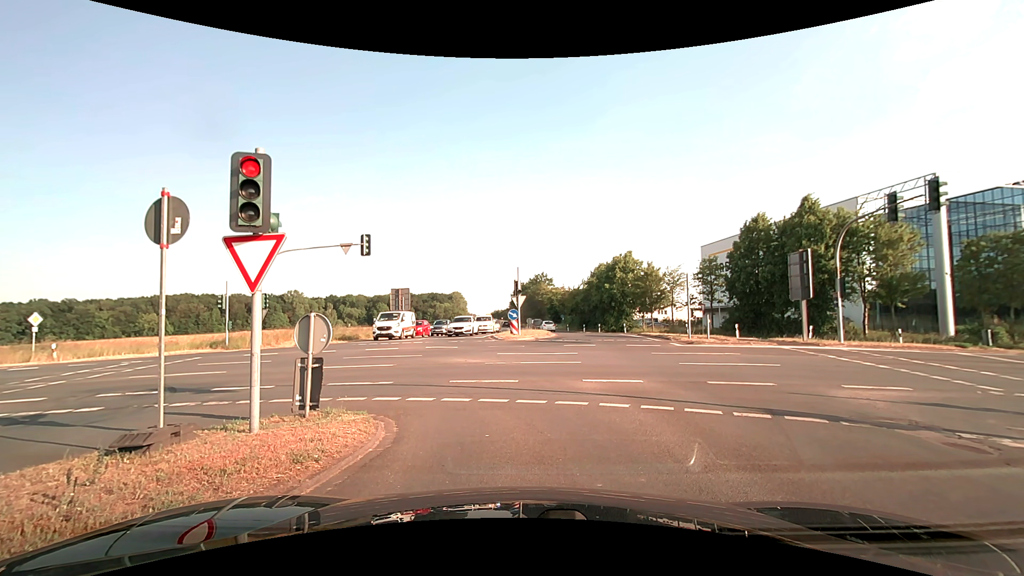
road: secondary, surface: asphalt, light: Day
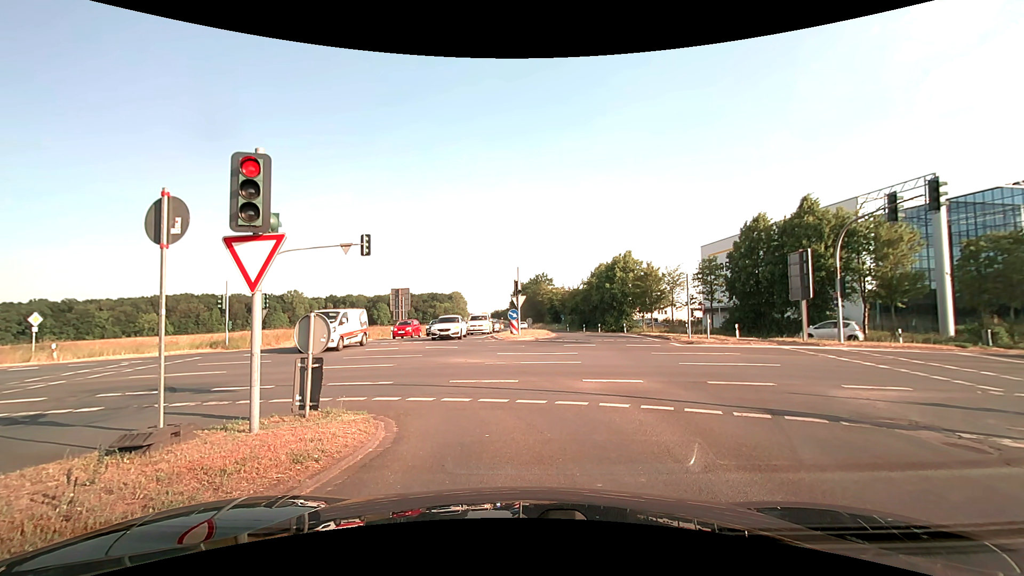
(0.0, 0.0) m; 0°
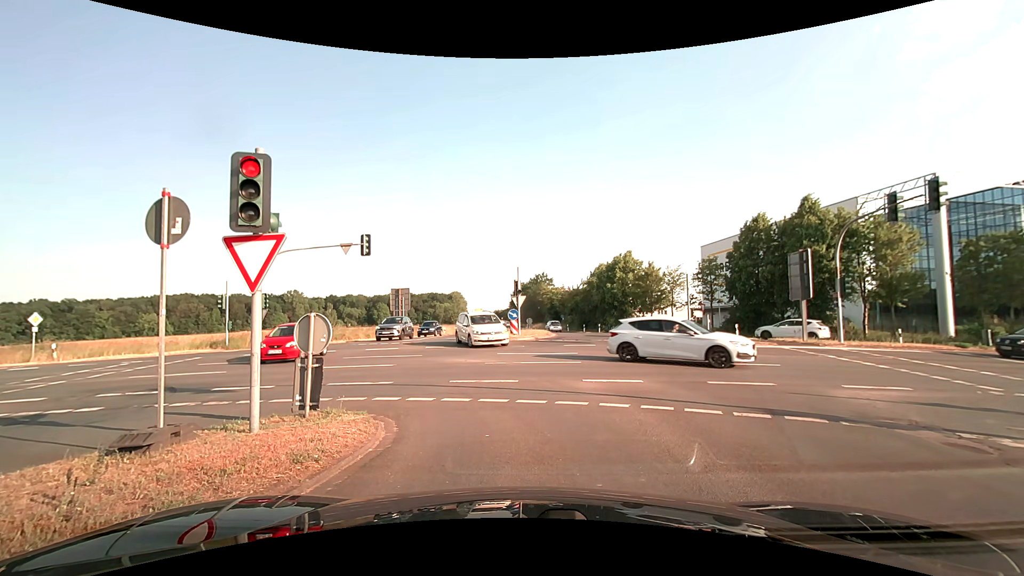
(0.0, 0.0) m; 0°
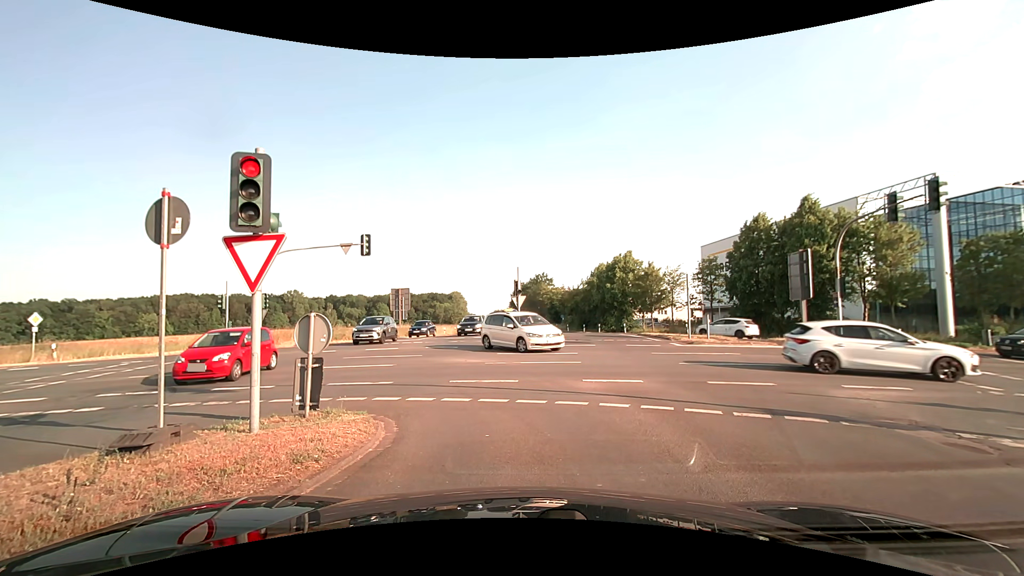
(0.0, 0.0) m; 0°
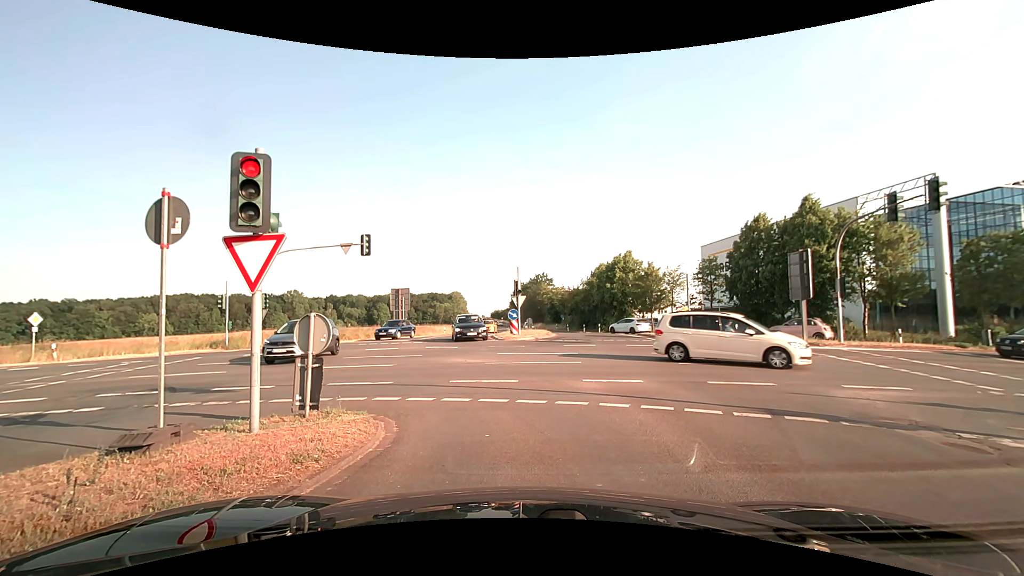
(0.0, 0.0) m; 0°
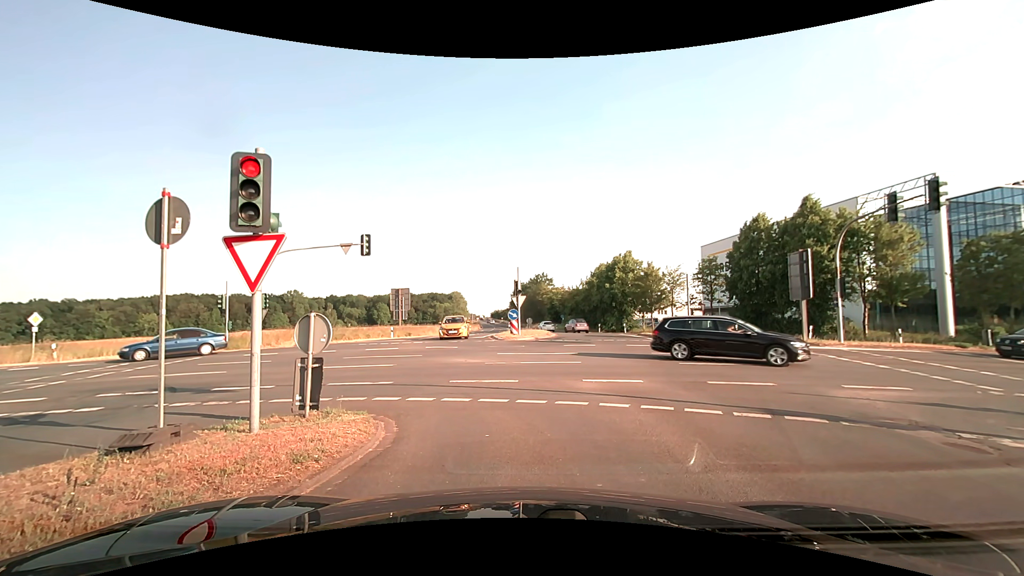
(0.0, 0.0) m; 0°
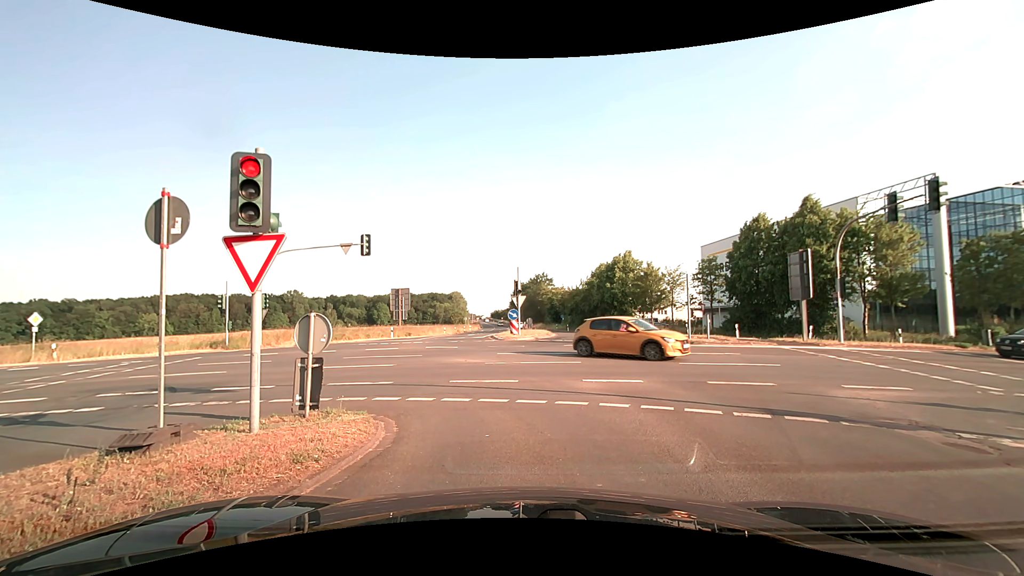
(0.0, 0.0) m; 0°
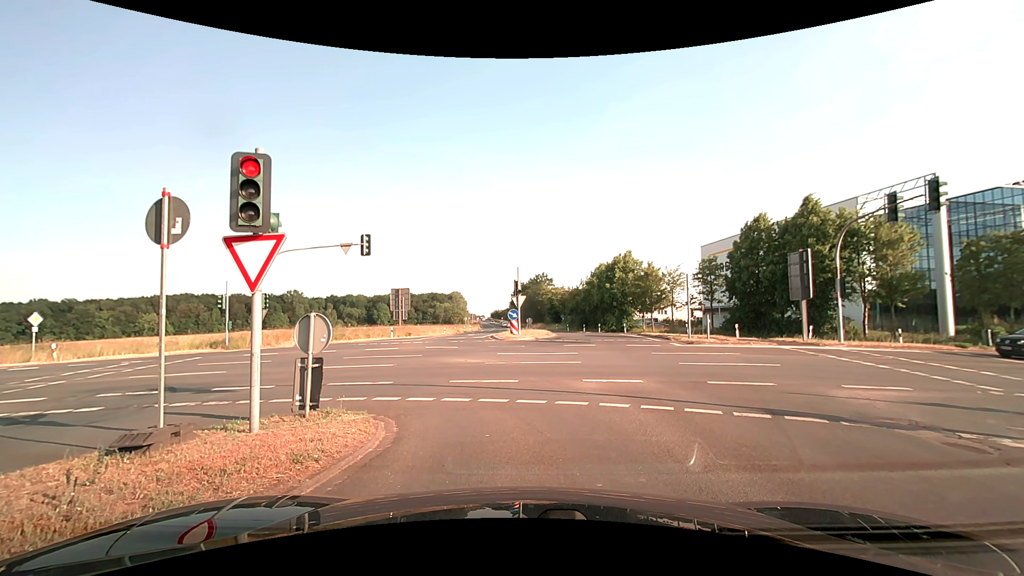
(0.0, 0.0) m; 0°
(0, +10) (-5, +19) (-13, +24) (-23, +26) (-33, +26) (-43, +27) (-53, +28) (-63, +28) (-73, +29) (-83, +29) m
